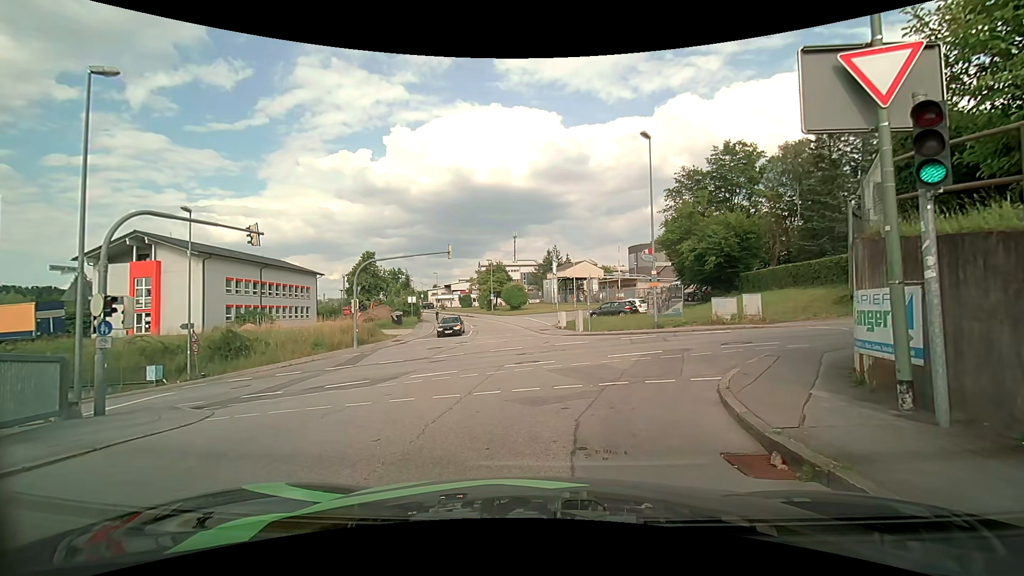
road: residential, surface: asphalt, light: Day
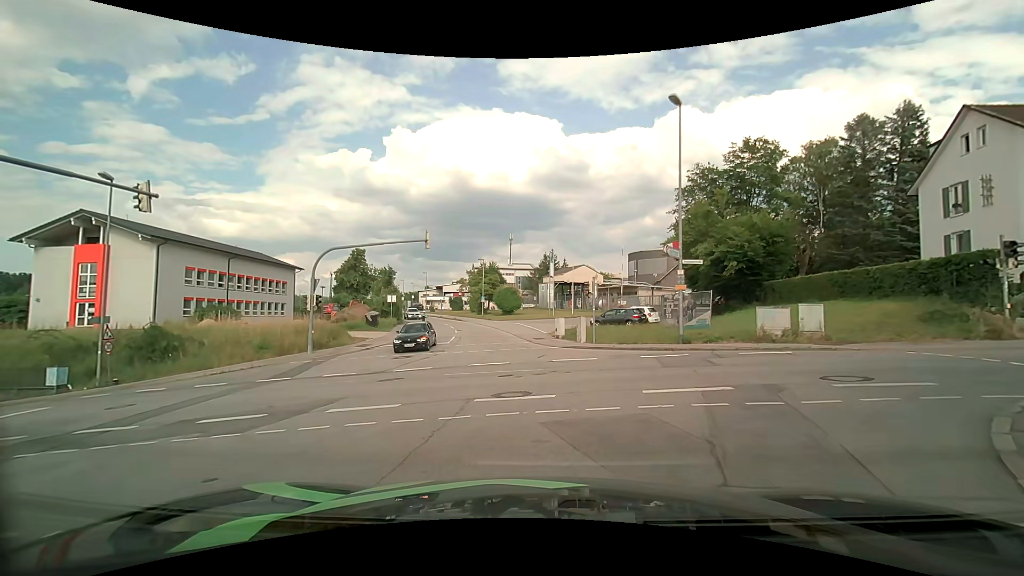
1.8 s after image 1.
(0.0, +5.9) m; -1°
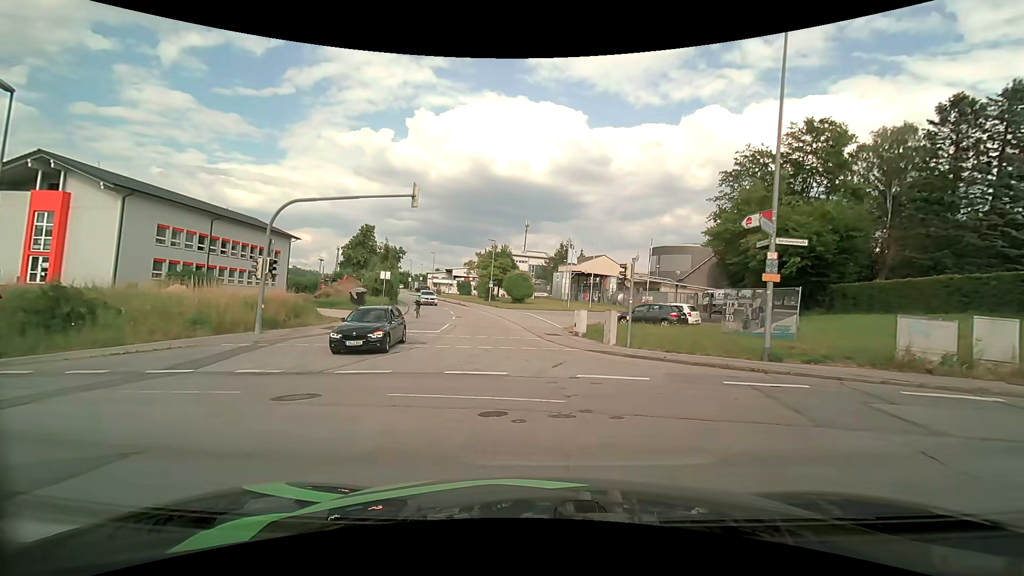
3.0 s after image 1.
(0.0, +6.6) m; 0°
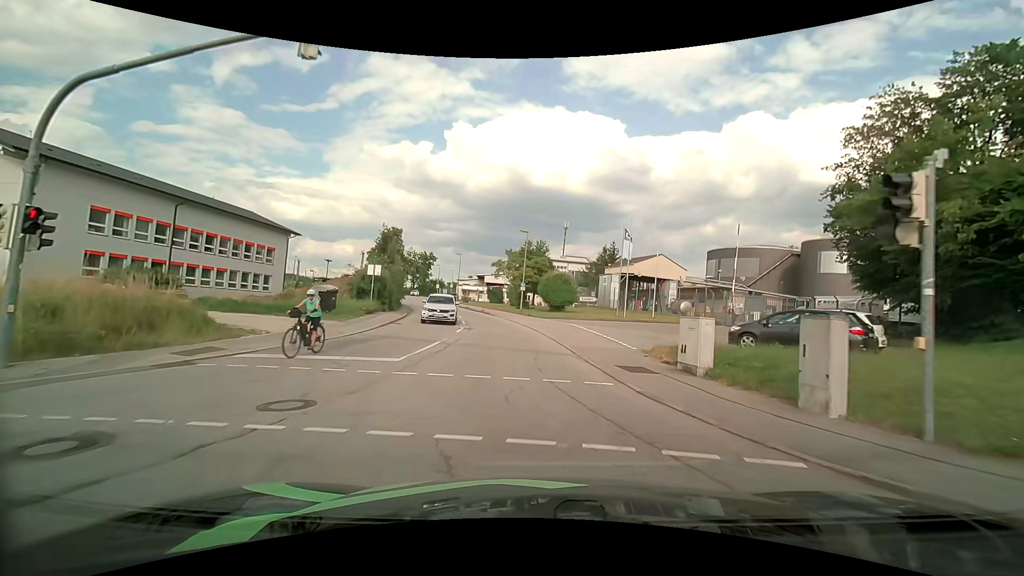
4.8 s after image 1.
(-0.3, +12.5) m; -3°
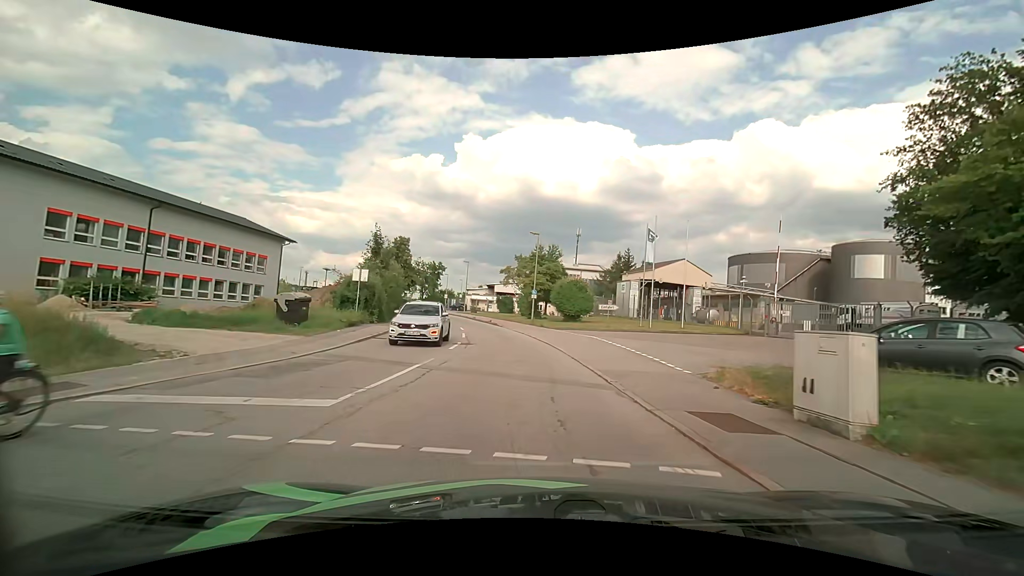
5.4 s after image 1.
(-0.1, +4.6) m; -2°
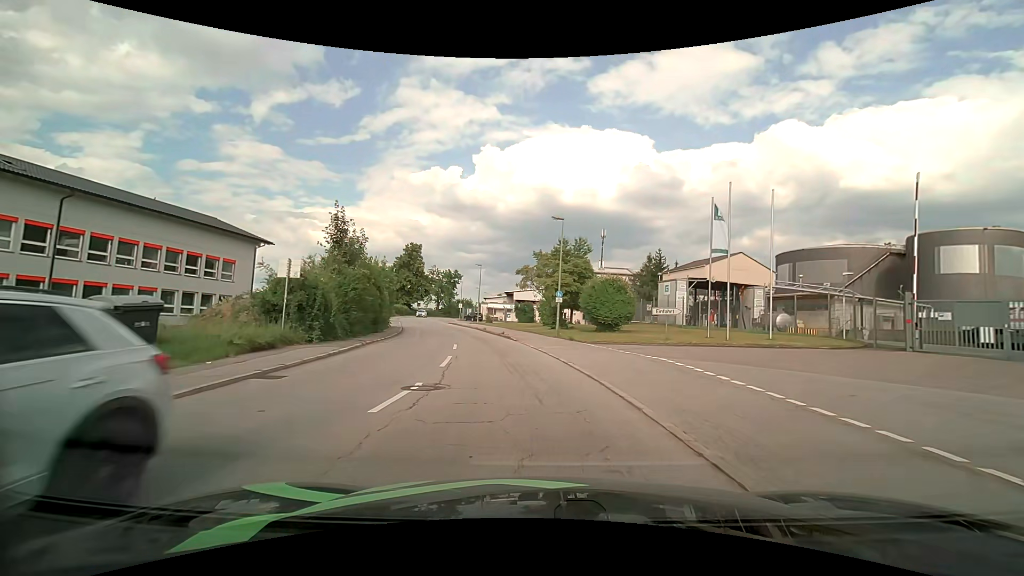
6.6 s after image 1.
(-0.2, +10.0) m; -3°
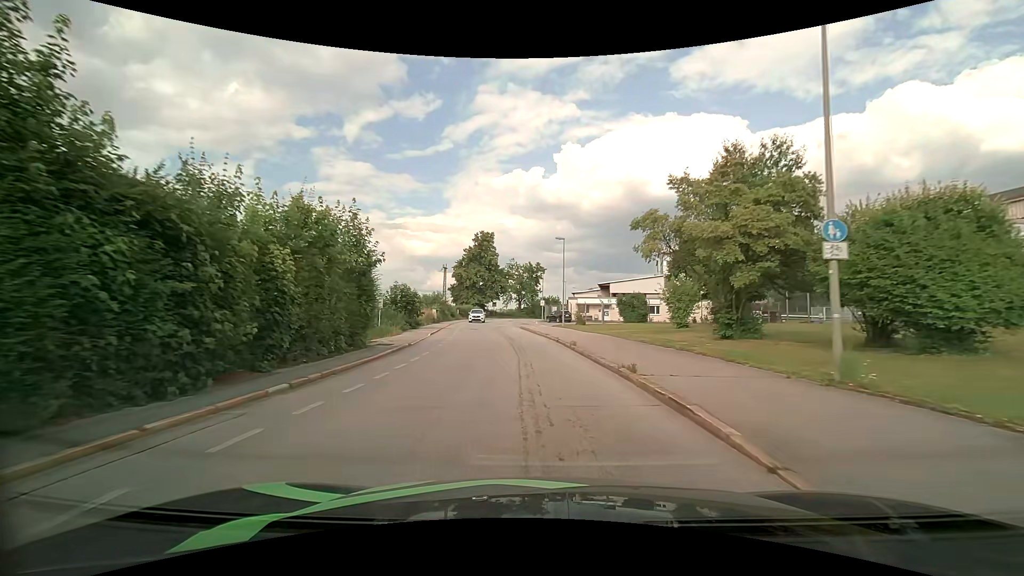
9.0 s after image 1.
(-1.9, +22.6) m; -10°
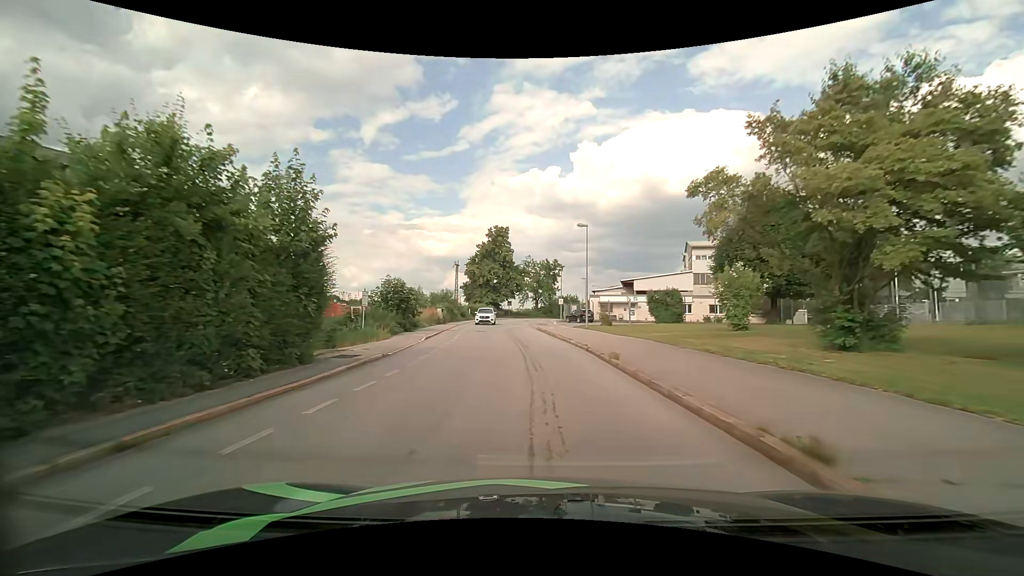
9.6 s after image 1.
(-0.1, +6.1) m; -2°
(0, +10) (-1, +20) (-1, +30) (-2, +40) (-3, +50) (-3, +60) (-3, +70) (-3, +80) (-1, +90) (0, +100) m
